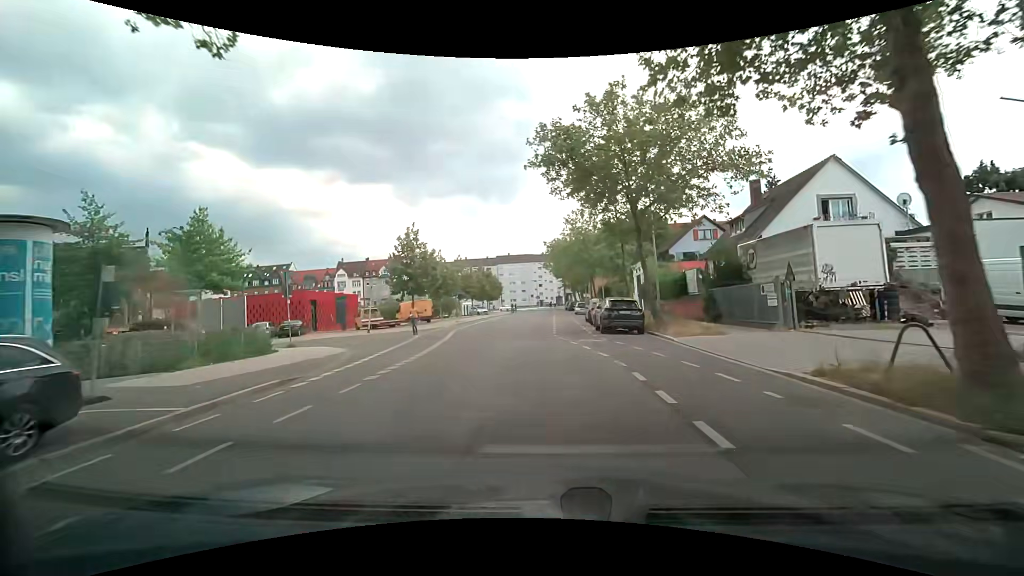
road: tertiary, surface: asphalt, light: Day
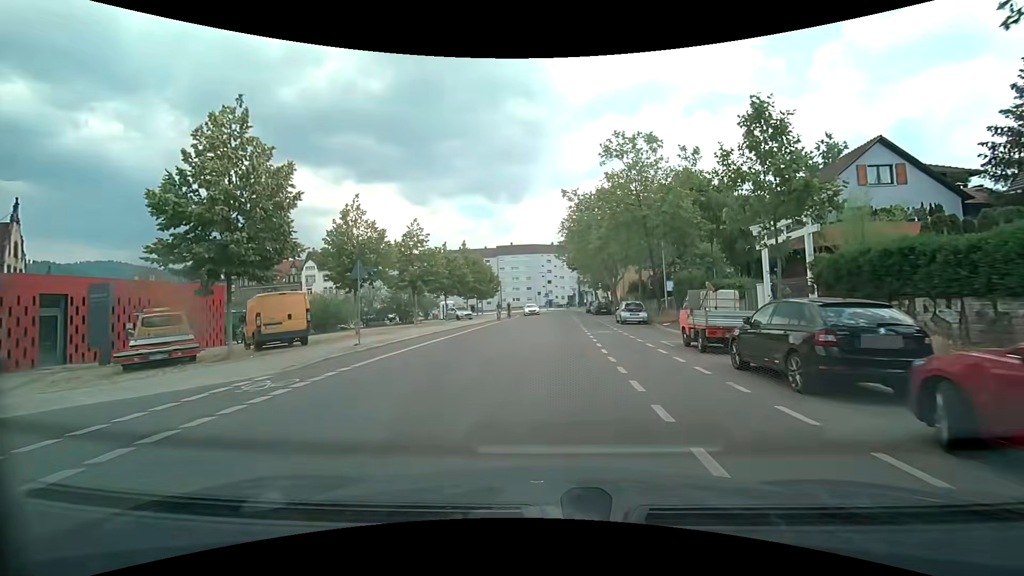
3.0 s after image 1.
(-0.8, +26.8) m; -1°
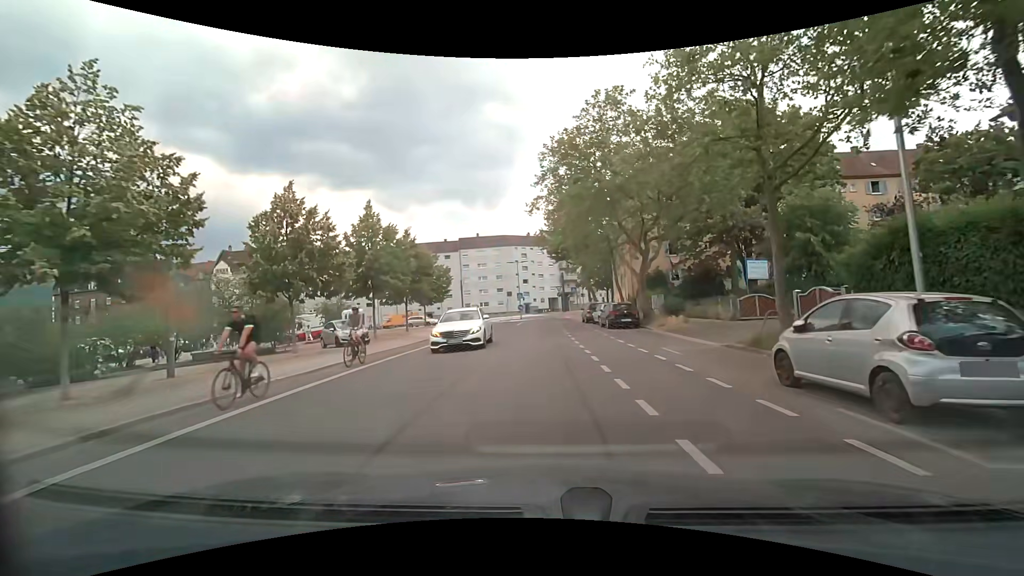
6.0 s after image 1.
(+0.6, +25.8) m; +3°
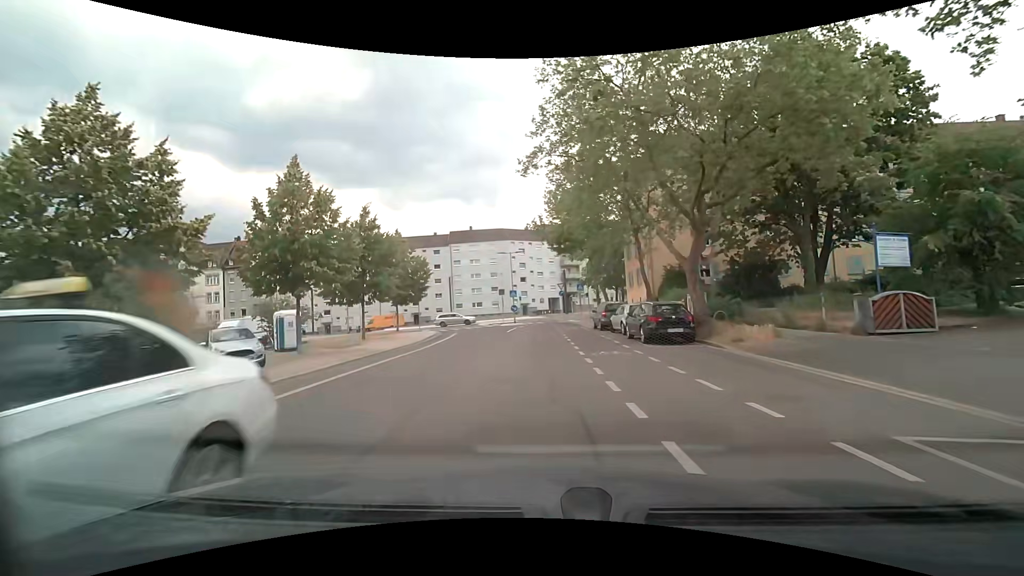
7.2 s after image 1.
(0.0, +10.0) m; 0°
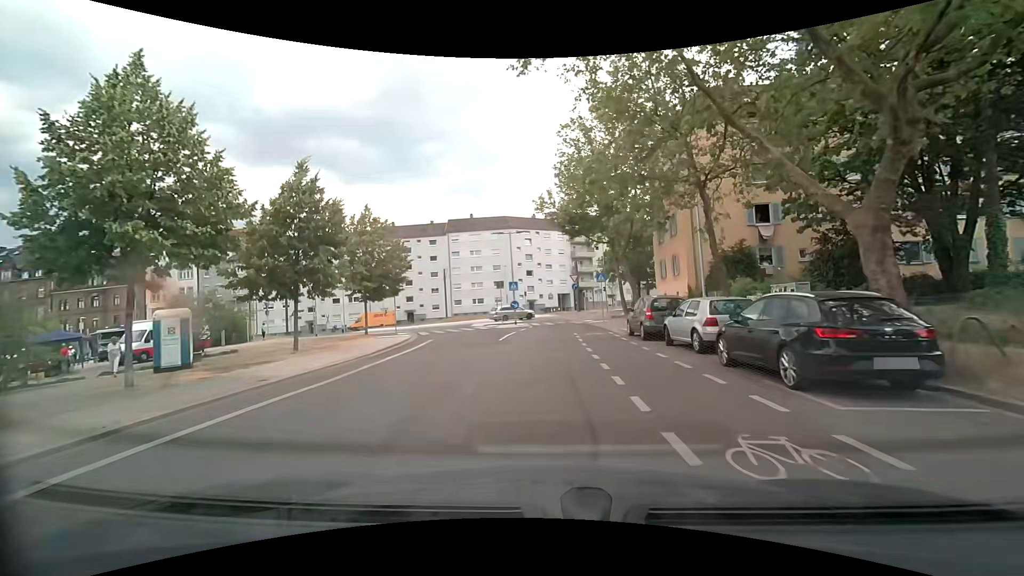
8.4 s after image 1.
(-0.1, +9.8) m; -2°
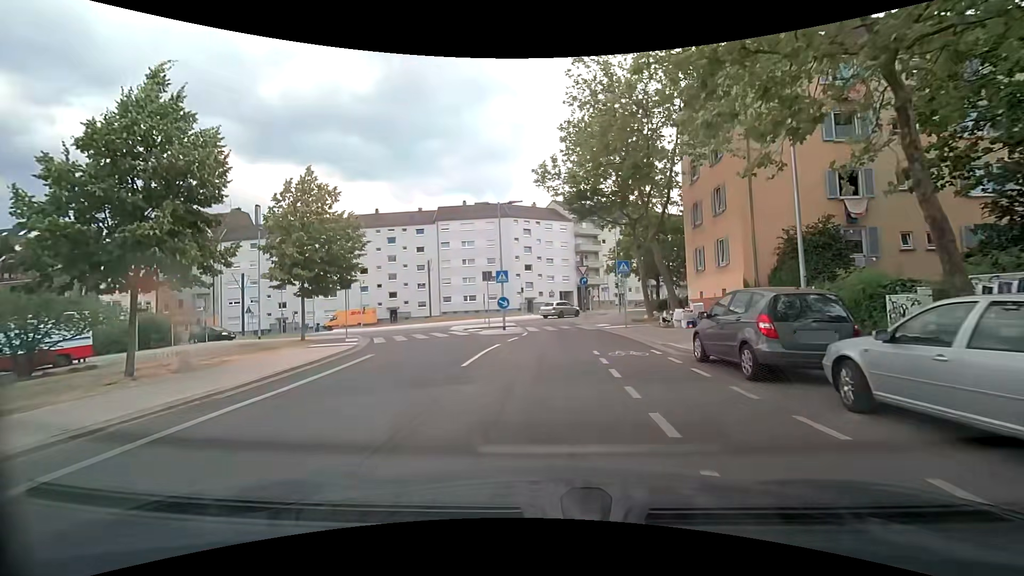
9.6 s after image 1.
(+0.1, +9.0) m; +1°
